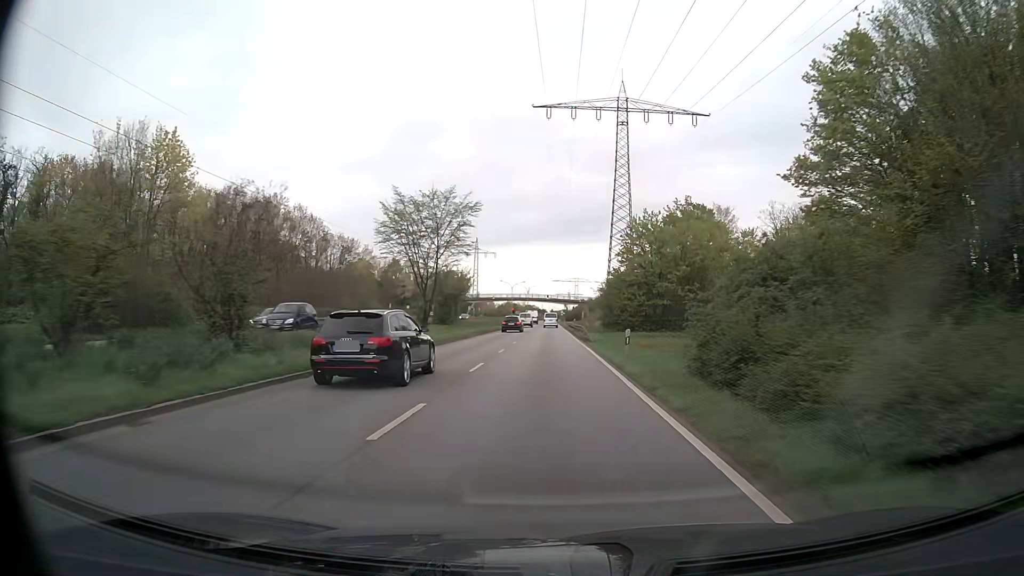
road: primary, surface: asphalt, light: Day
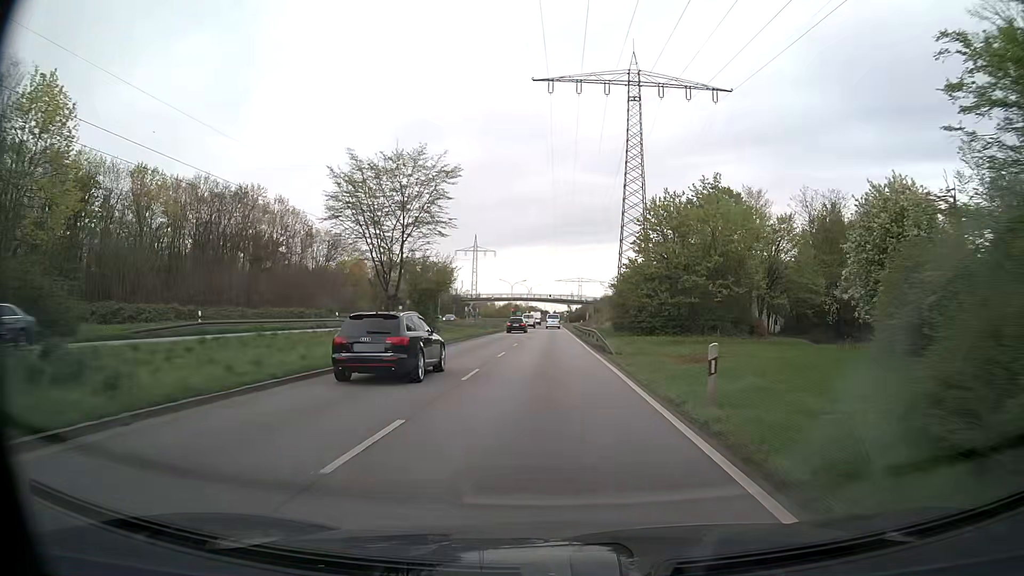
(-0.1, +10.8) m; 0°
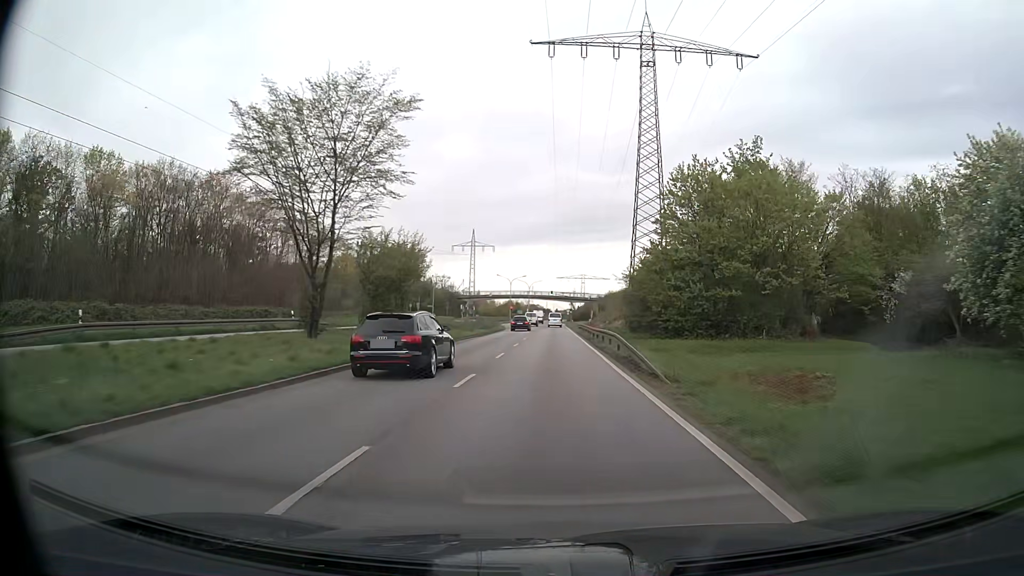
(0.0, +10.8) m; -1°
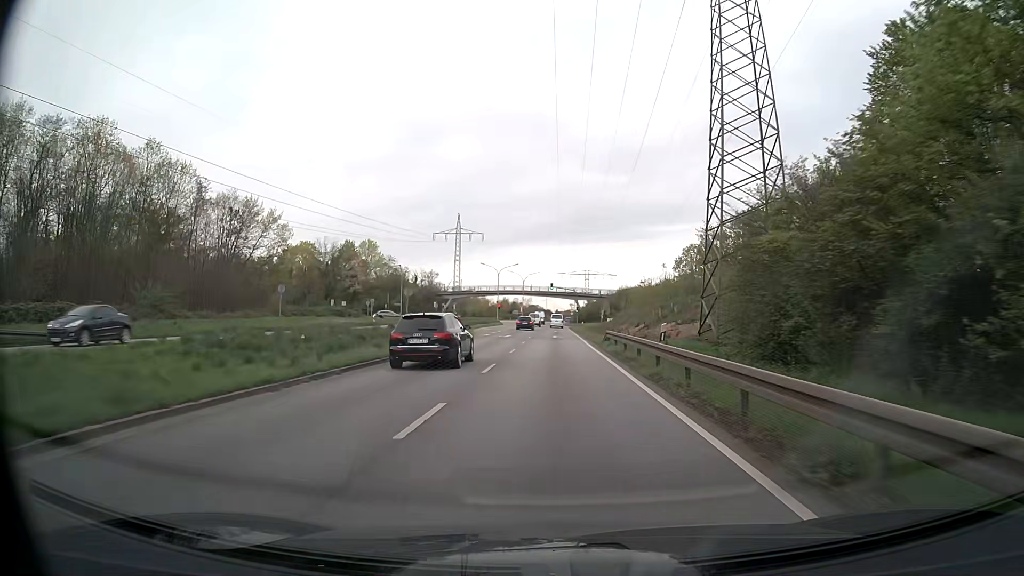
(+0.2, +32.7) m; 0°
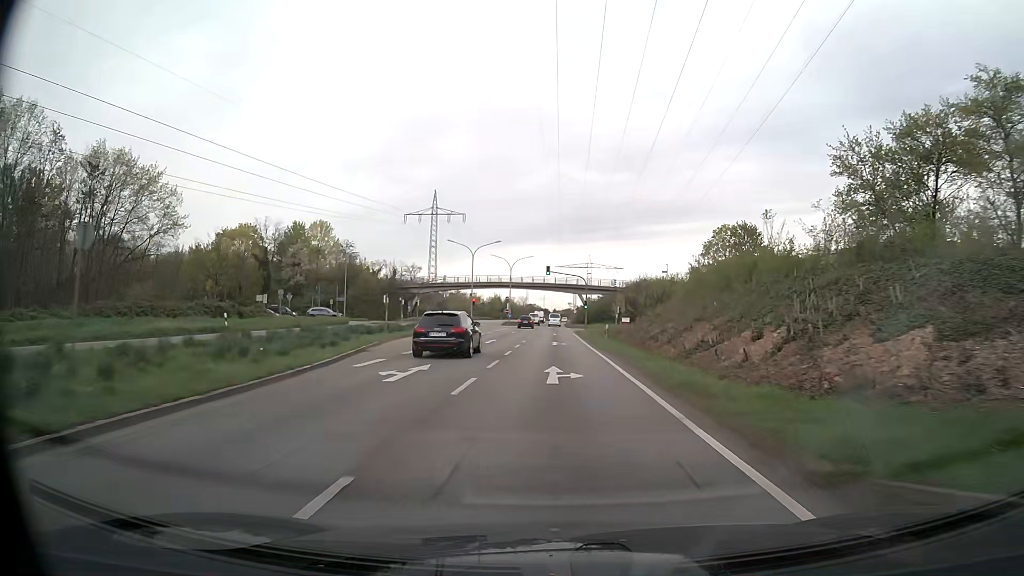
(+0.1, +32.1) m; 0°
